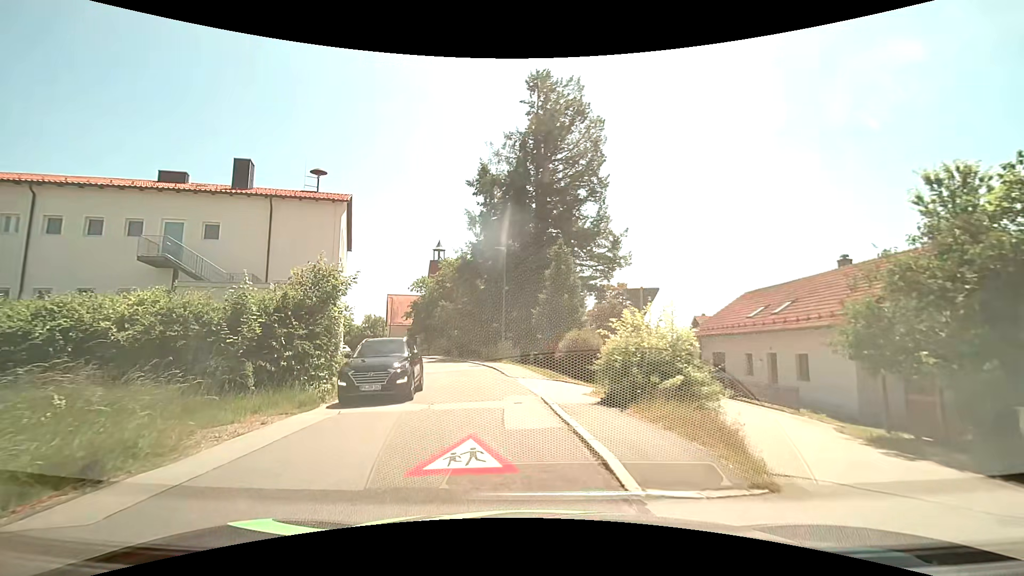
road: residential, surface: asphalt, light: Day
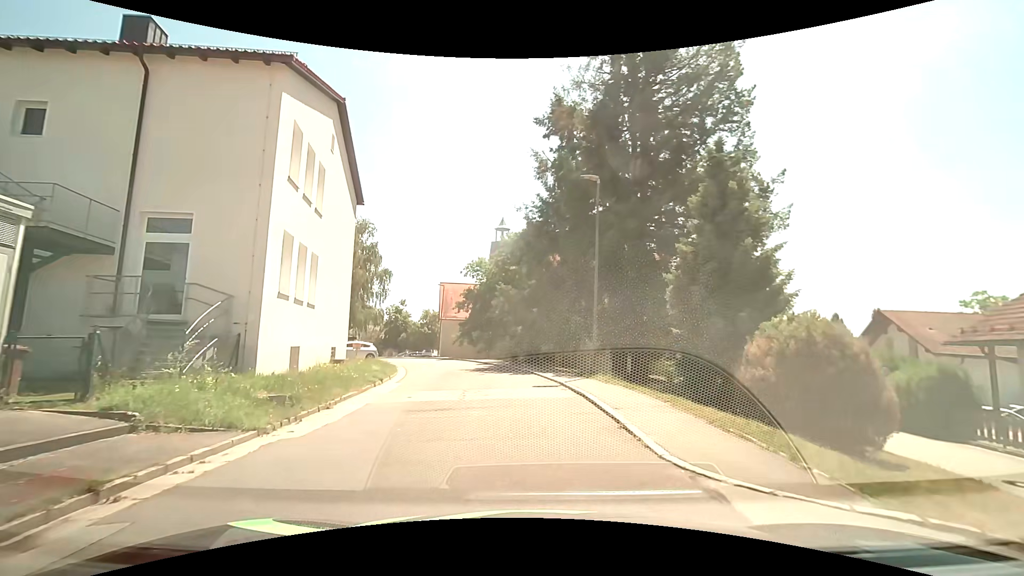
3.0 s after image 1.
(-1.3, +15.1) m; -9°
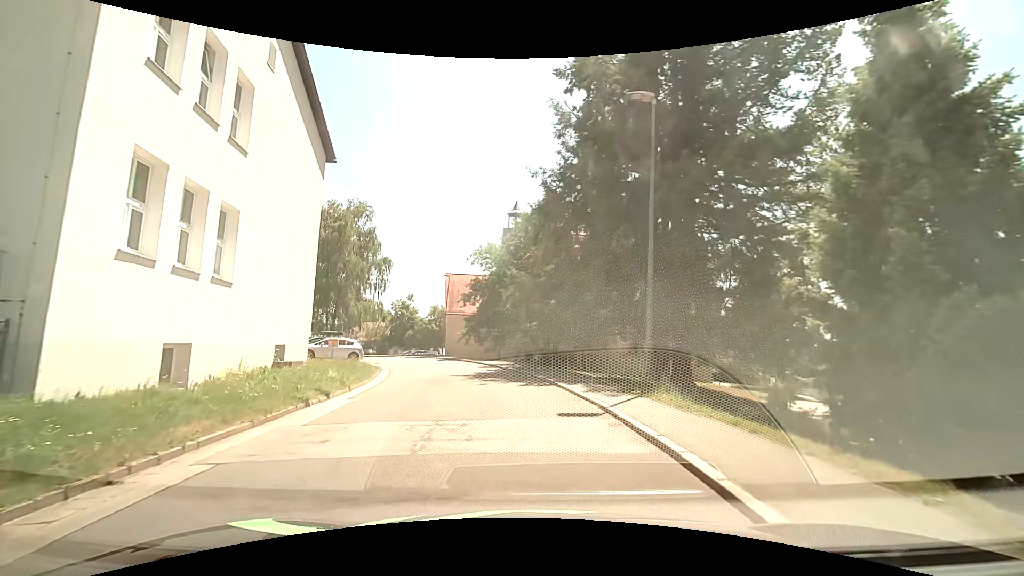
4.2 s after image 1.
(0.0, +6.6) m; -1°
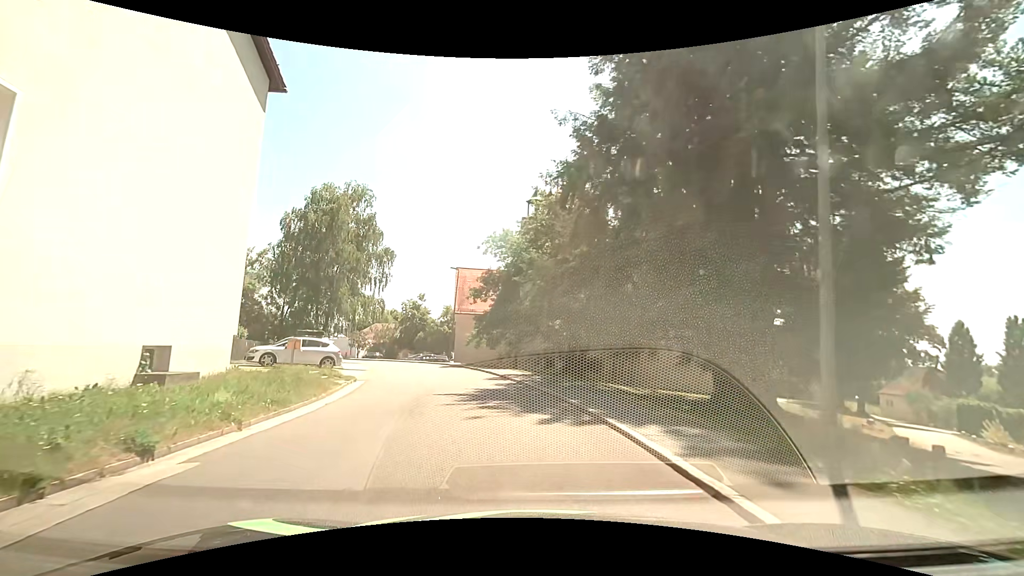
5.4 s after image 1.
(-0.1, +6.9) m; -1°
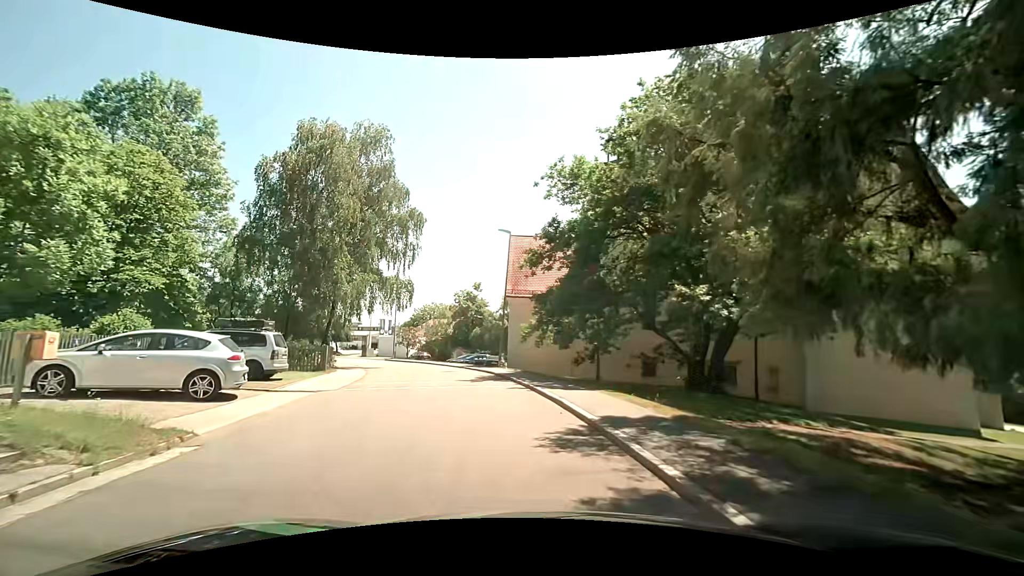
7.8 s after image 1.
(-1.0, +13.9) m; -9°
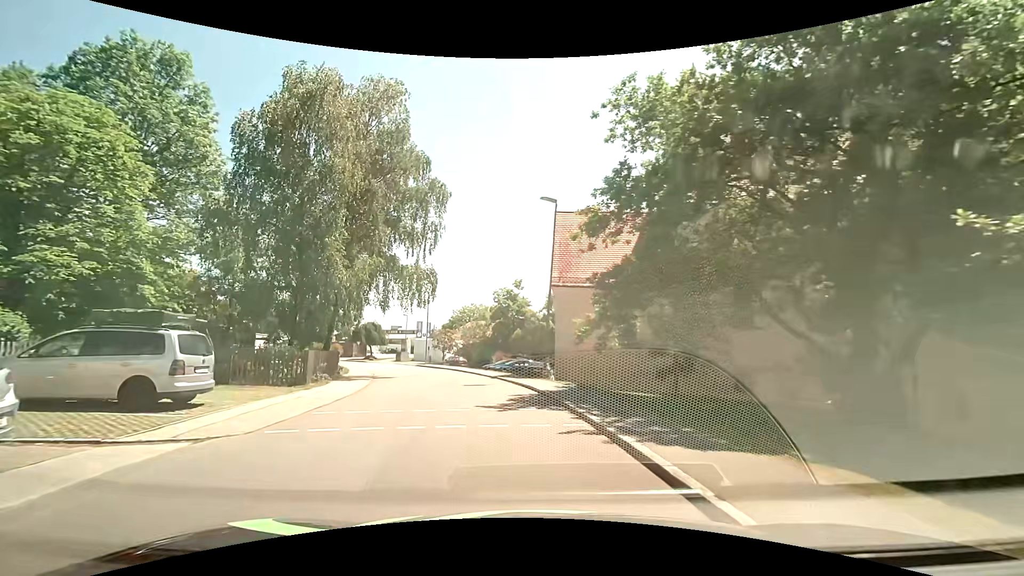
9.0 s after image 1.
(-0.2, +7.0) m; -4°
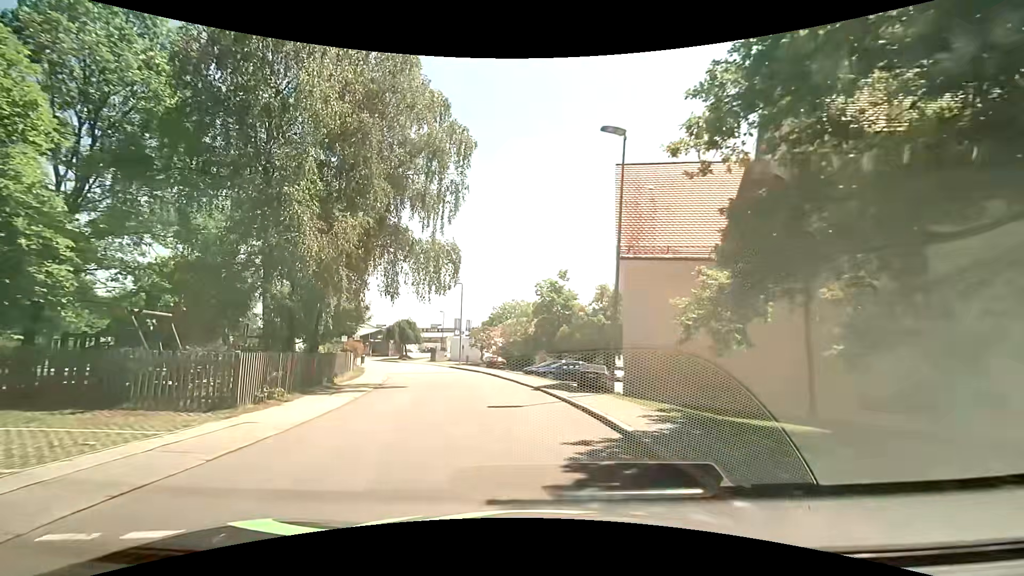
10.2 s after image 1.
(-0.3, +7.1) m; -5°
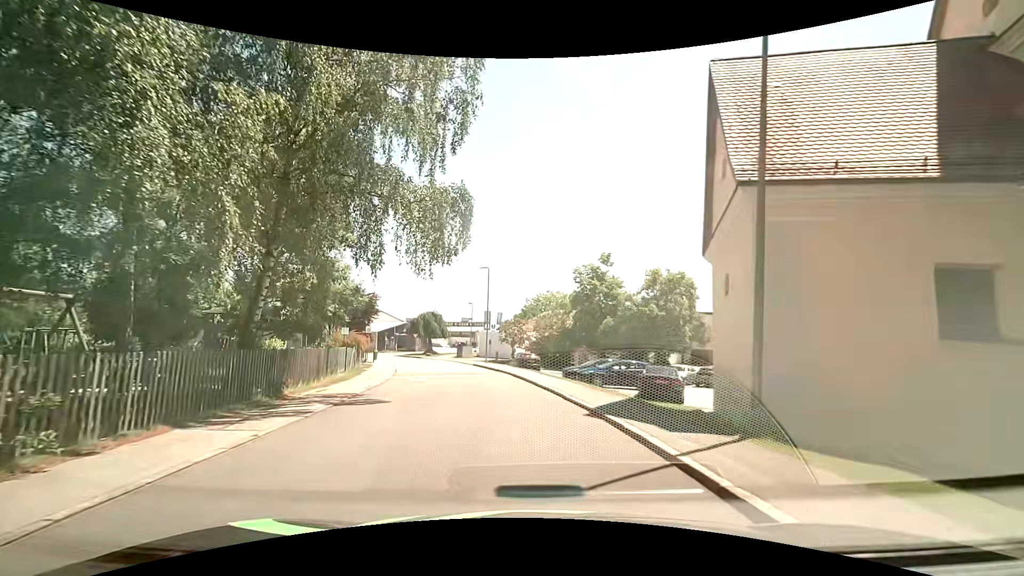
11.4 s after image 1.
(-0.2, +7.2) m; -3°
(-1, +10) (-2, +20) (-4, +30) (-6, +39) (-9, +49) (-13, +58) (-19, +67) (-20, +76) (-15, +85) (-9, +93) m
